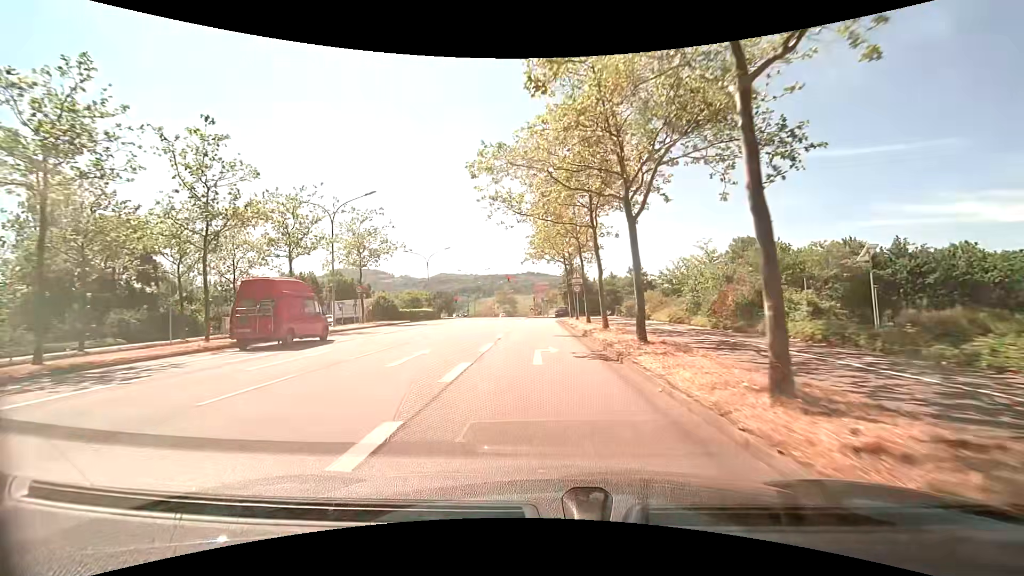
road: primary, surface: asphalt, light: Day
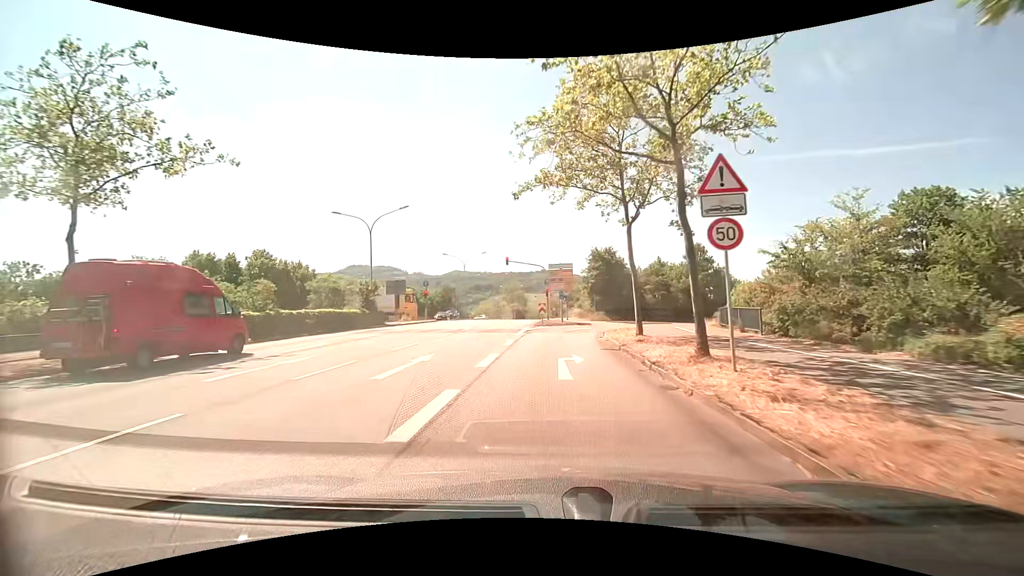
(-0.5, +27.8) m; -1°
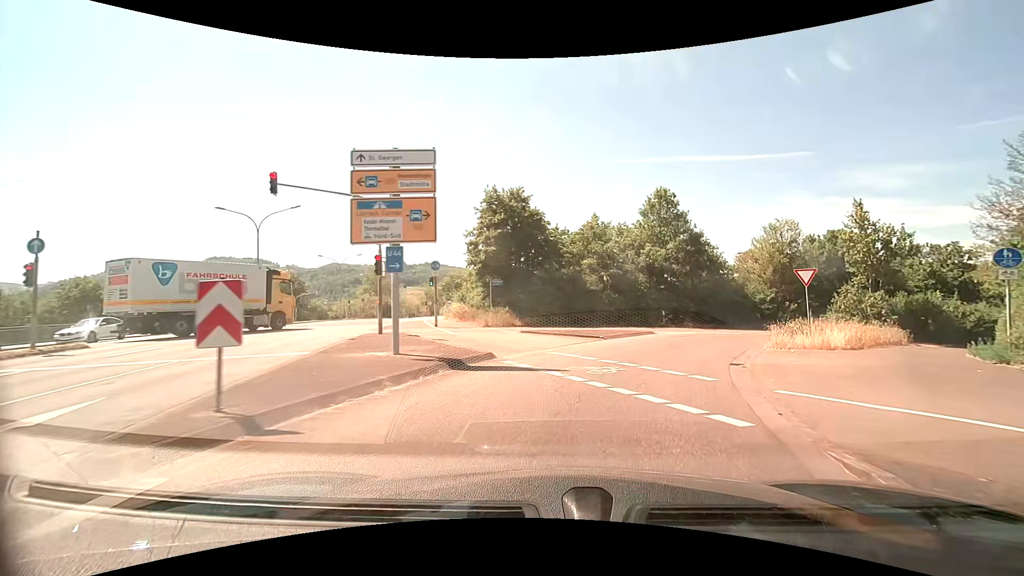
(+1.6, +29.3) m; +13°
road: primary_link
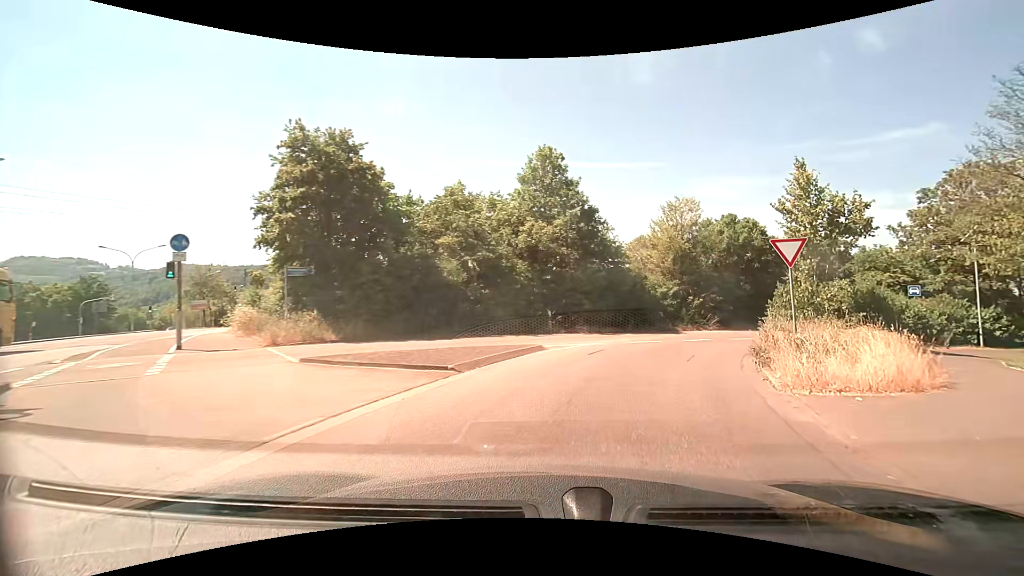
(+1.2, +10.4) m; +15°
